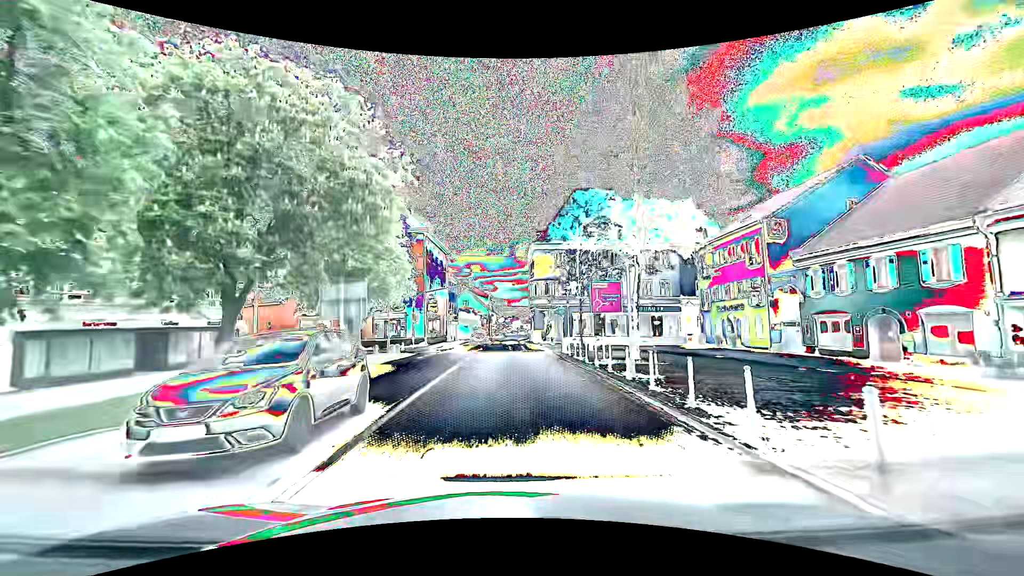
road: primary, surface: asphalt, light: Day
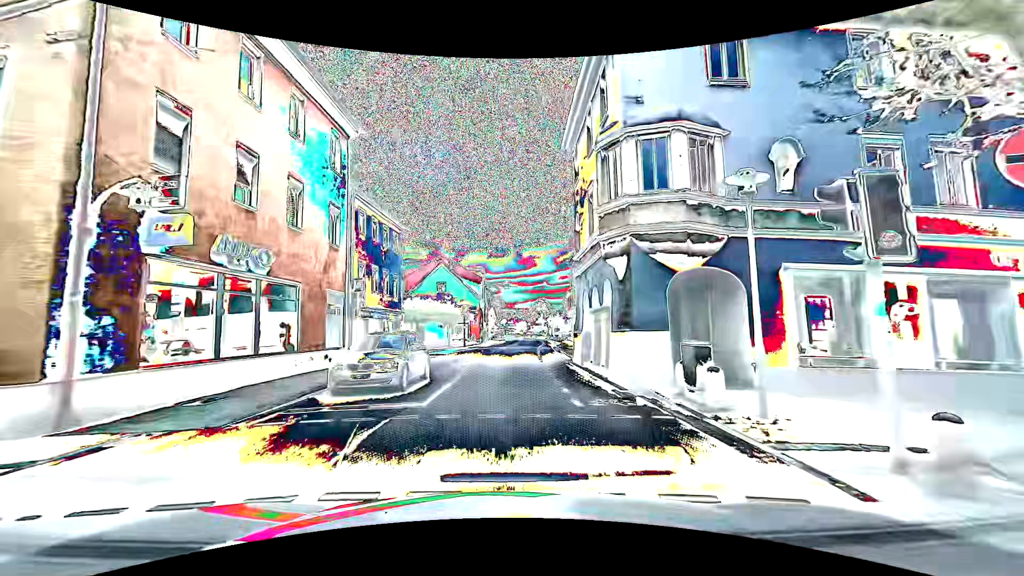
(-0.2, +38.1) m; 0°
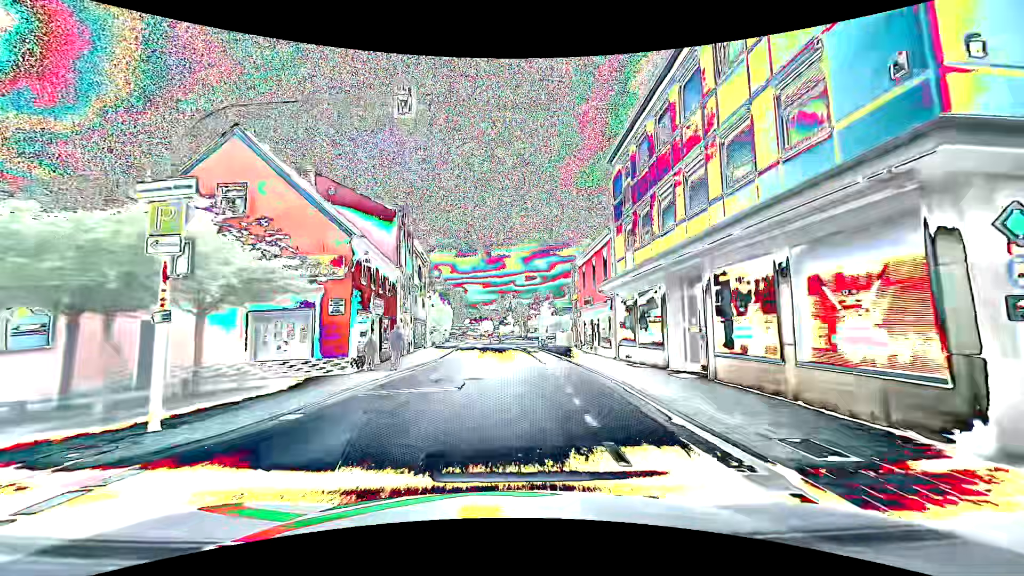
(+0.8, +38.0) m; +4°
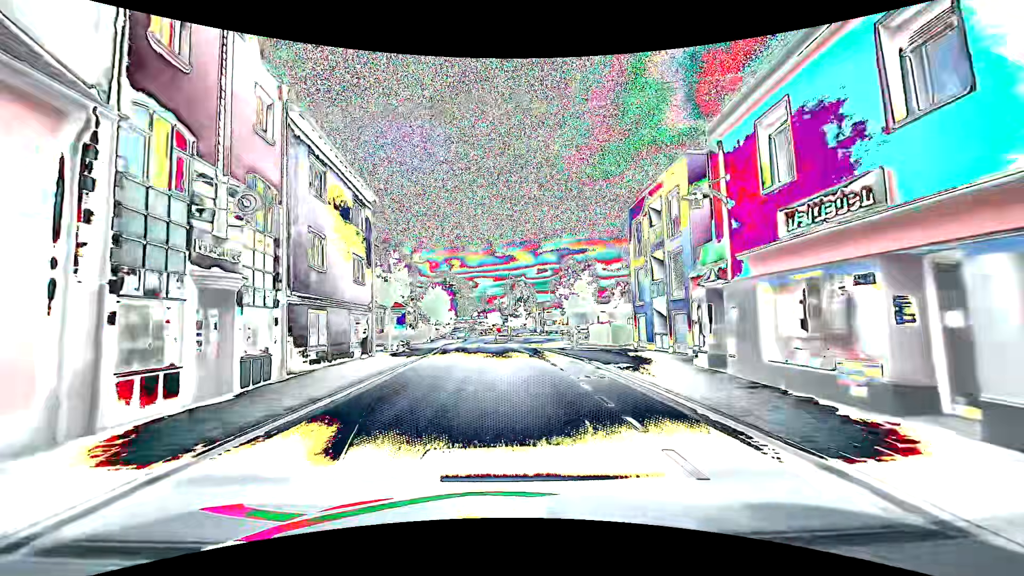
(-0.2, +22.7) m; -1°
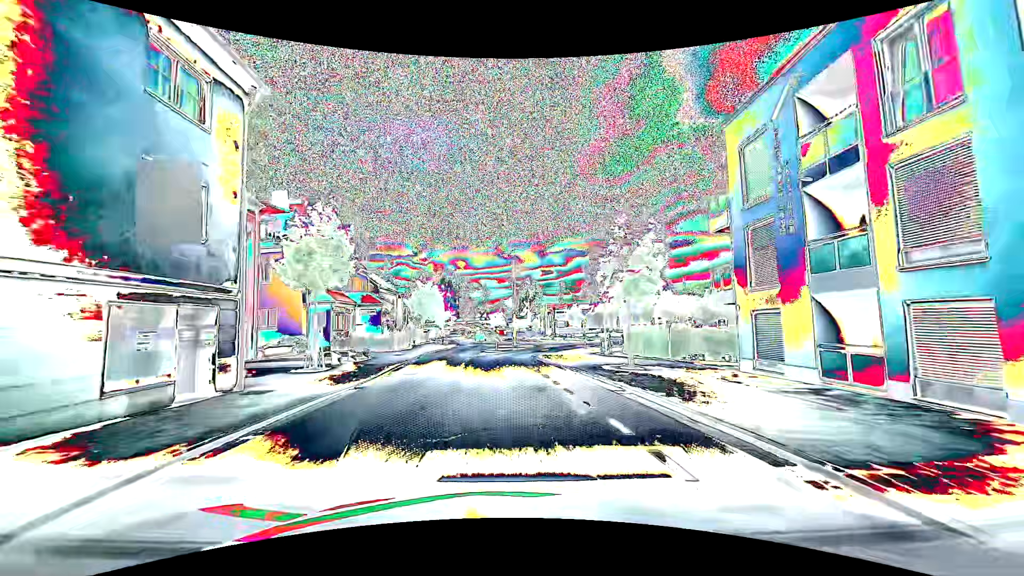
(-0.1, +13.9) m; -1°
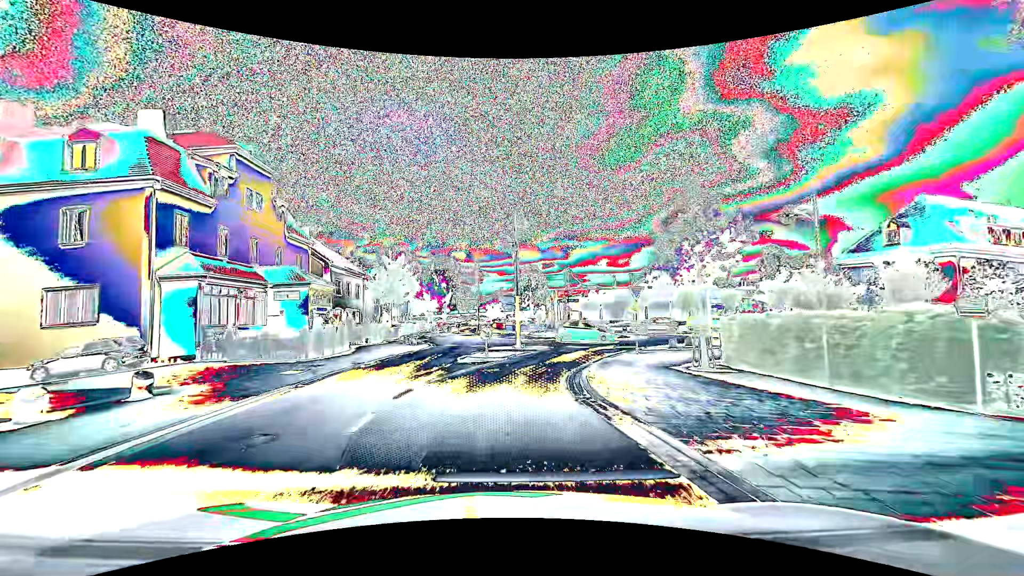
(+0.1, +17.6) m; 0°
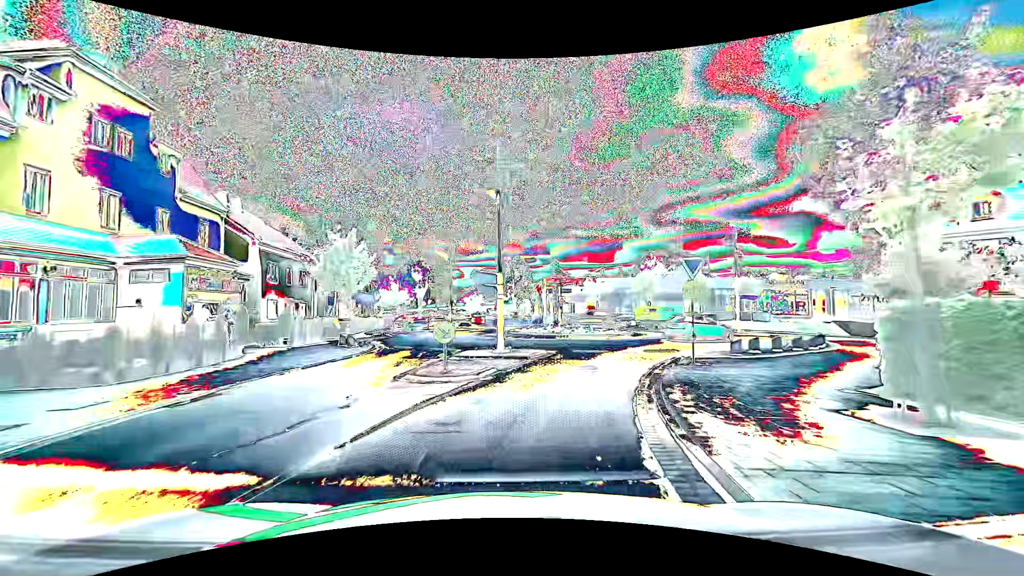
(+0.1, +10.0) m; +2°
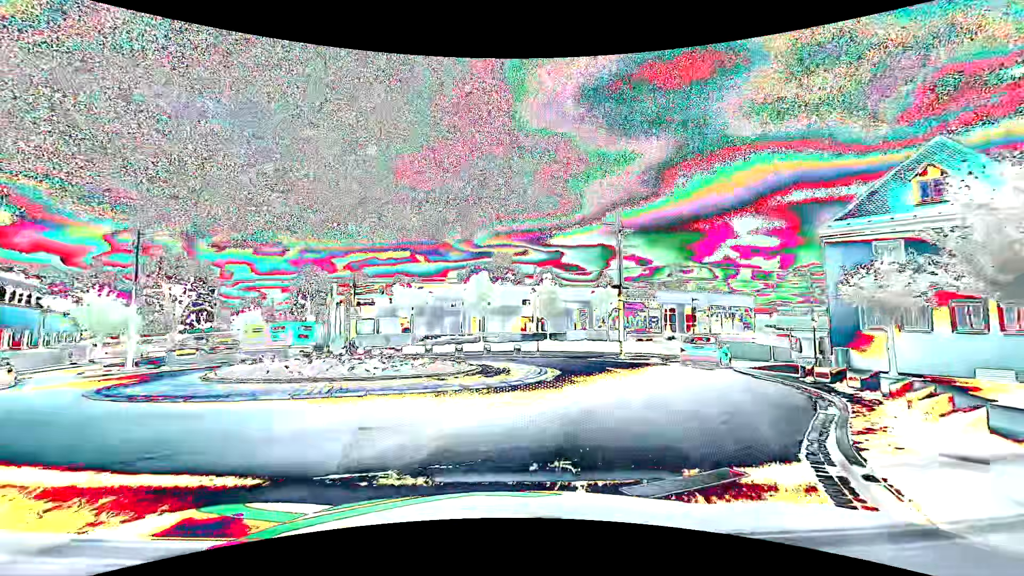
(+2.3, +16.5) m; +20°
(+2, +10) (+5, +19) (+10, +28) (+17, +35) (+25, +42) (+32, +48) (+39, +55) (+46, +63) (+51, +71) (+56, +80) m
